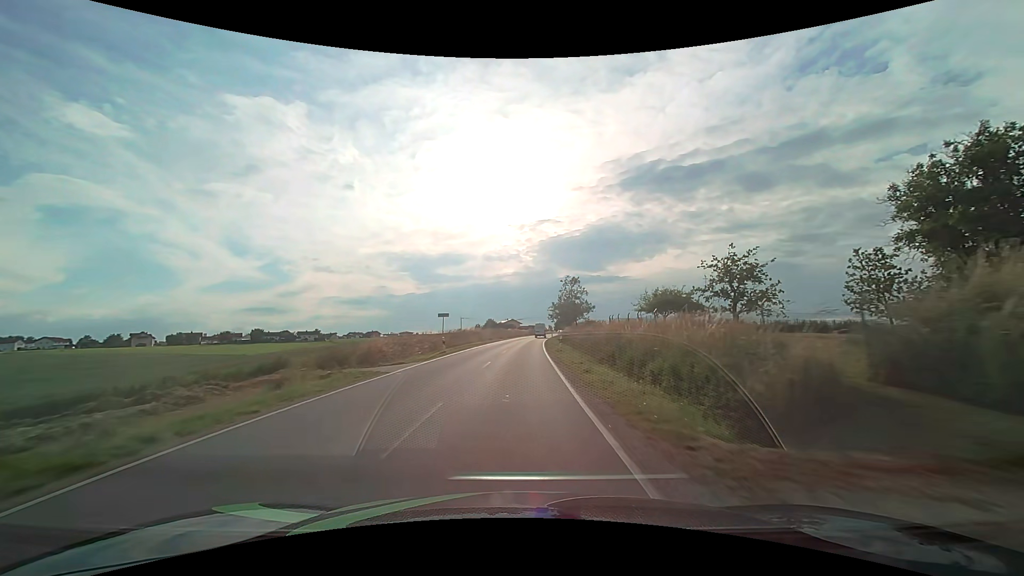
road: tertiary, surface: asphalt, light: Day
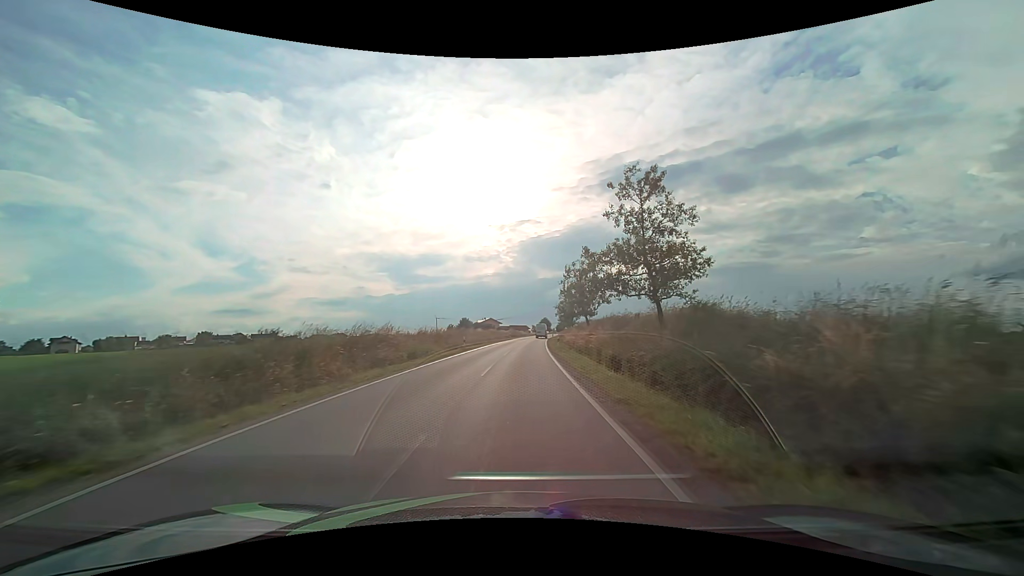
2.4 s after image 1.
(+0.6, +38.8) m; +2°
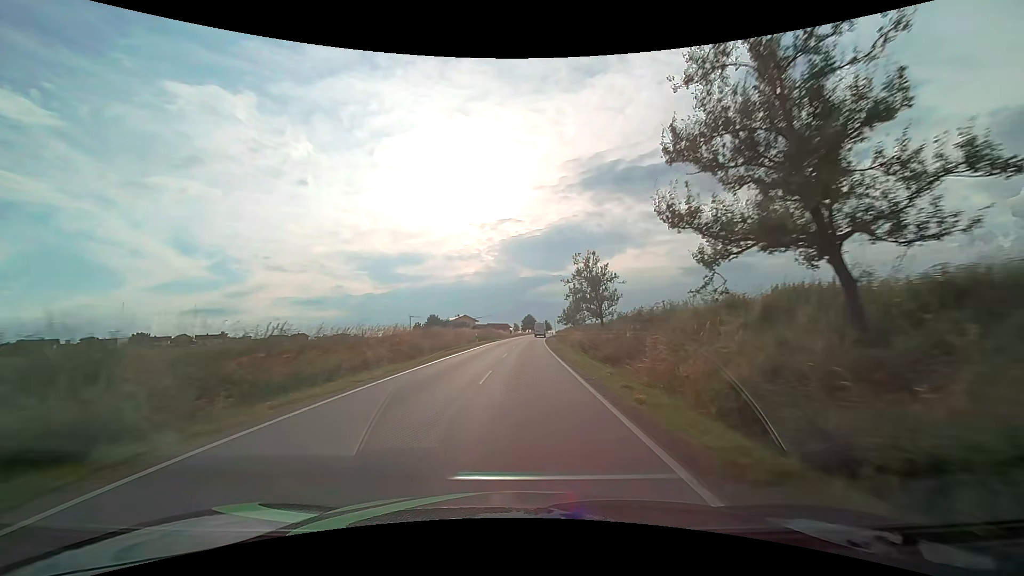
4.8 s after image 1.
(+0.6, +38.6) m; +2°
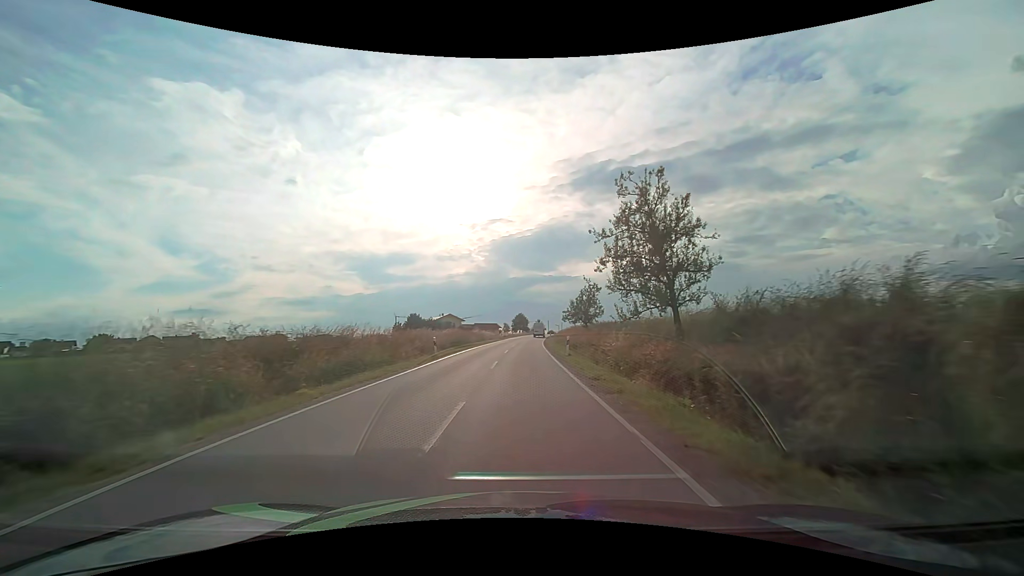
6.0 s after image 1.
(+0.2, +18.7) m; +1°
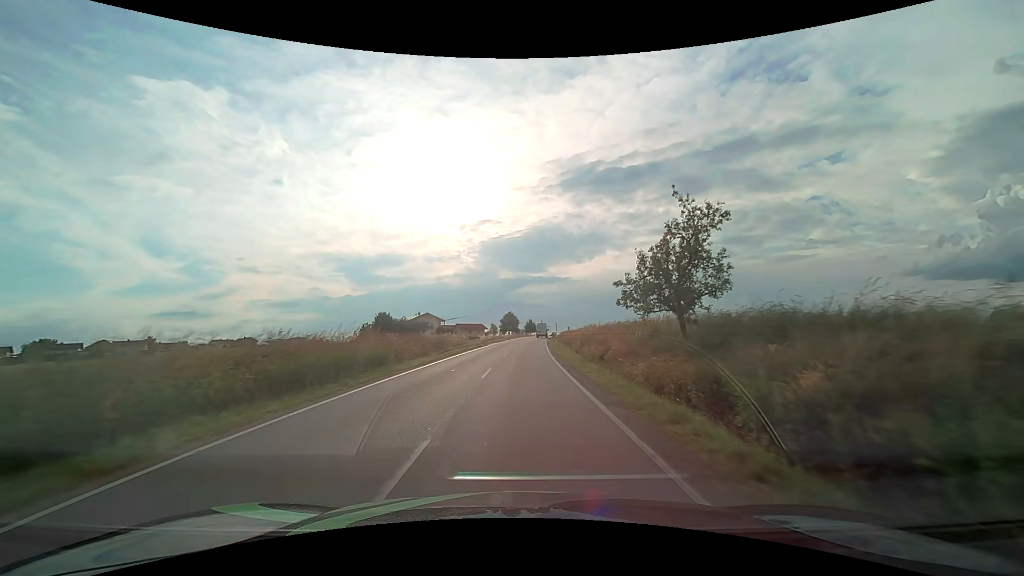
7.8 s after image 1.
(+0.2, +27.3) m; +1°
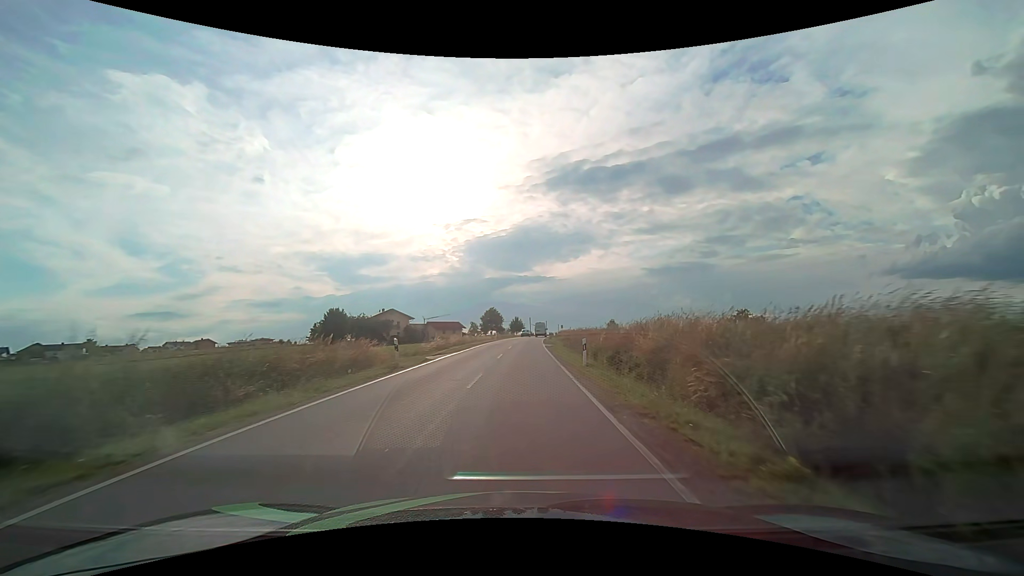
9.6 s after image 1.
(+0.4, +27.1) m; +2°
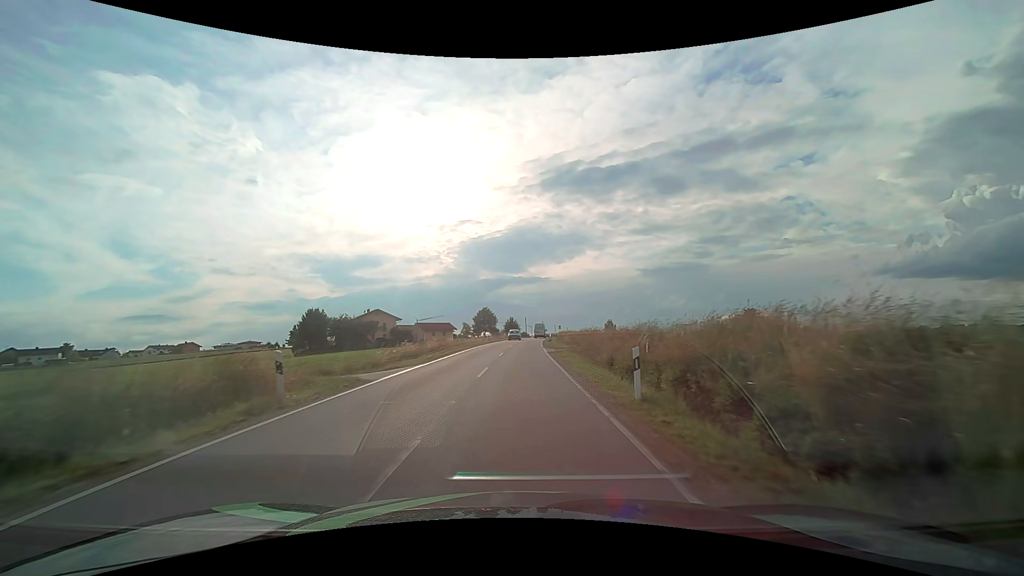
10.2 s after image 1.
(+0.1, +9.0) m; +1°
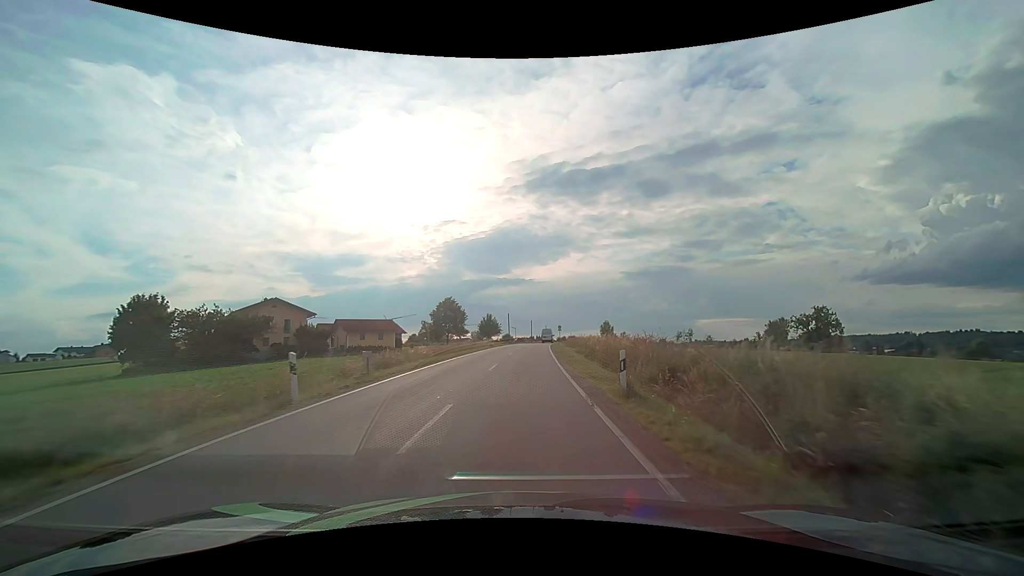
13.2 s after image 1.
(+0.7, +45.1) m; +2°
(0, +10) (0, +20) (0, +30) (+1, +40) (+1, +50) (+2, +60) (+3, +70) (+4, +80) (+5, +90) (+6, +100) m
